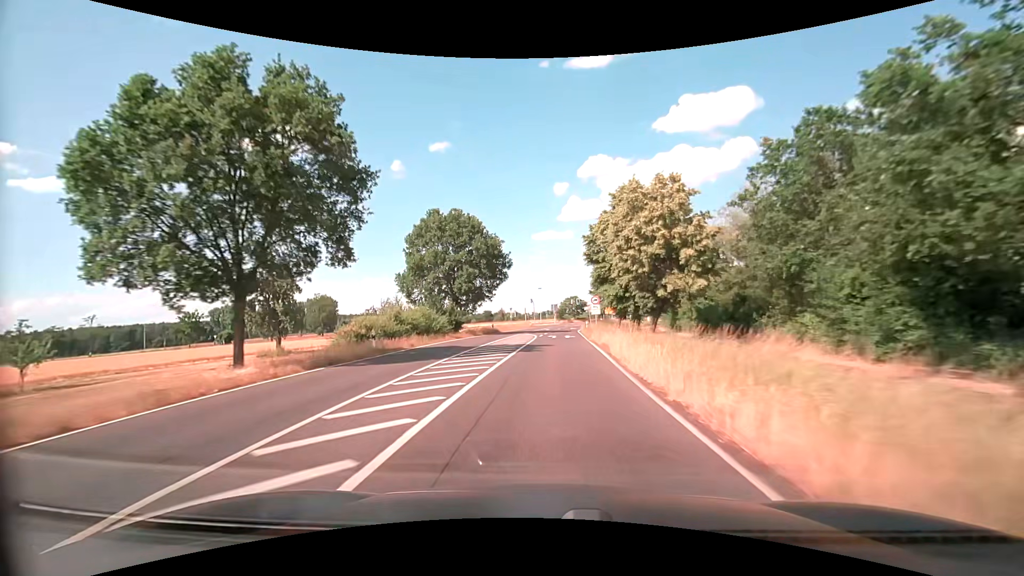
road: primary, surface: asphalt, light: Day
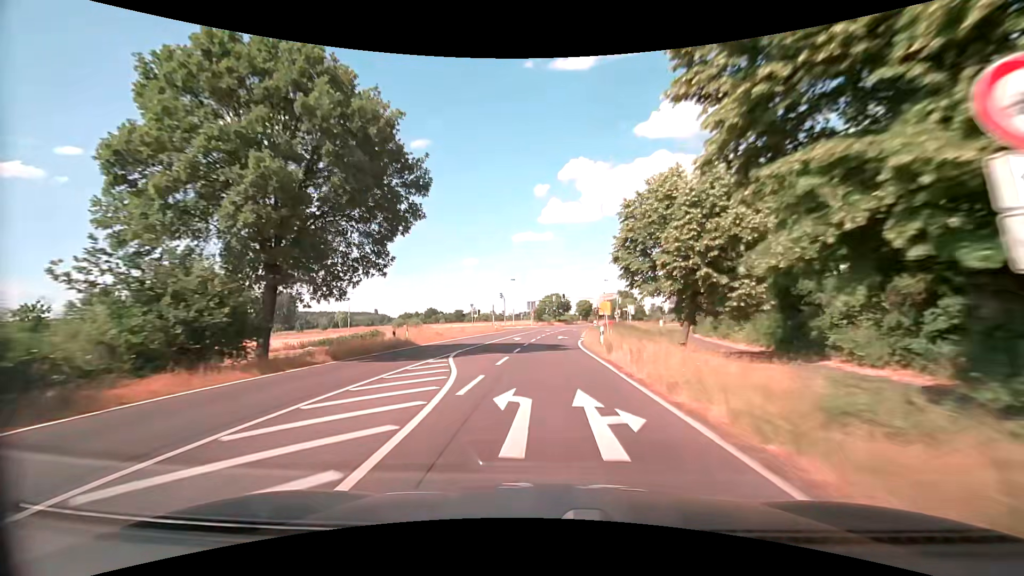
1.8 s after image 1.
(+0.7, +32.4) m; +3°
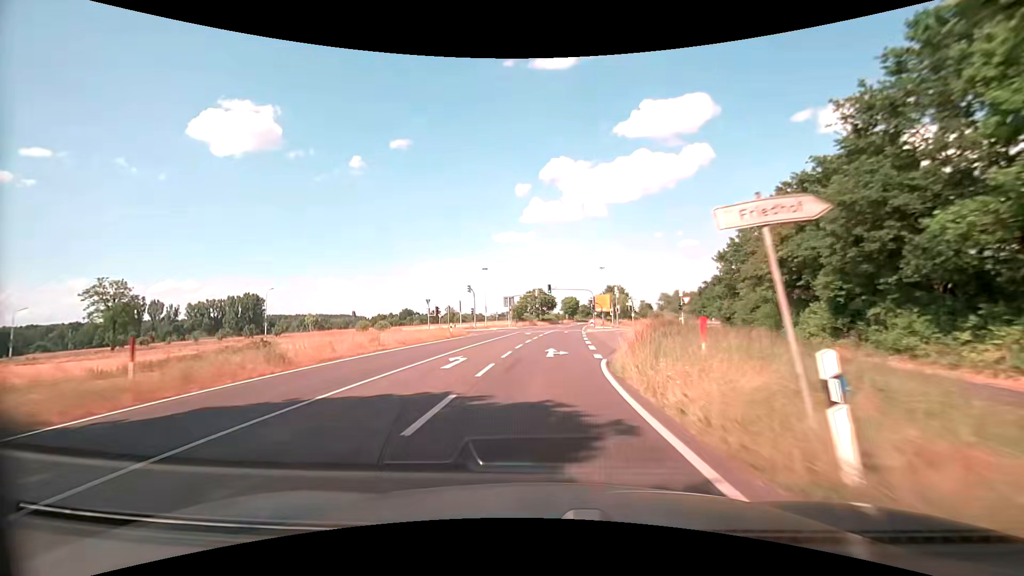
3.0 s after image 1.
(+0.3, +21.6) m; +2°
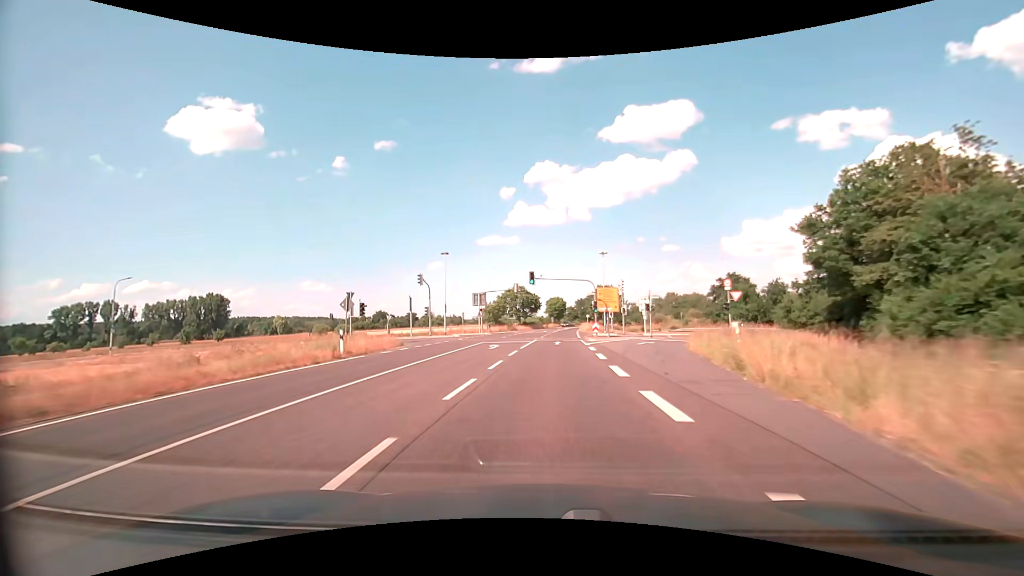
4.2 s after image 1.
(+0.3, +21.6) m; +1°
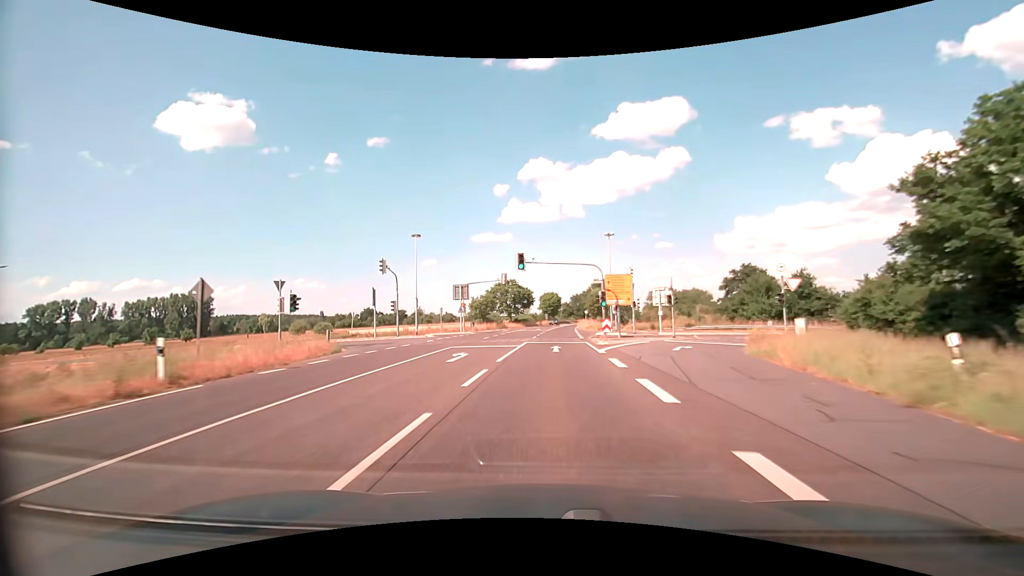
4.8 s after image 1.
(+0.2, +10.8) m; +1°
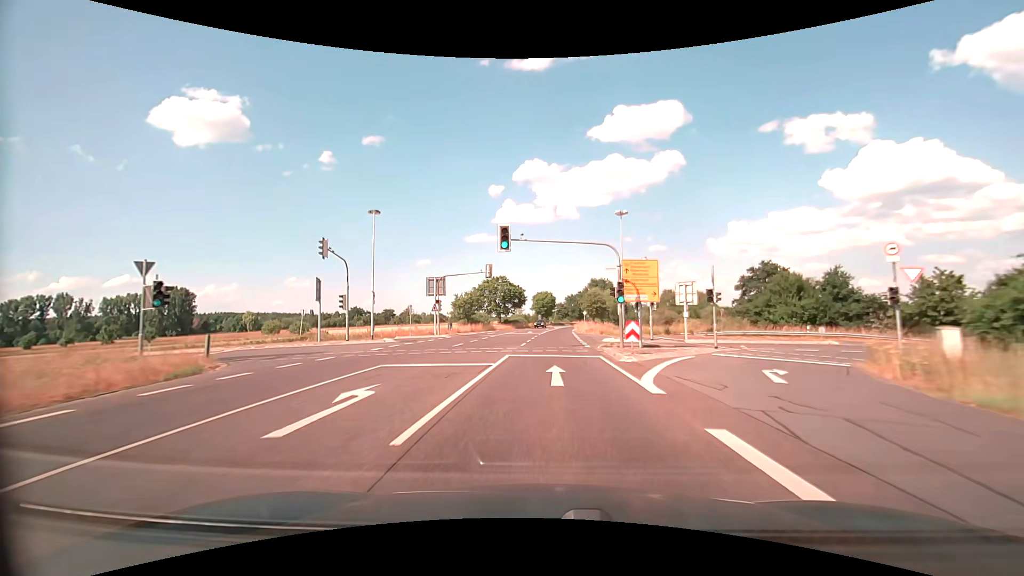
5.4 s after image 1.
(0.0, +10.8) m; +1°
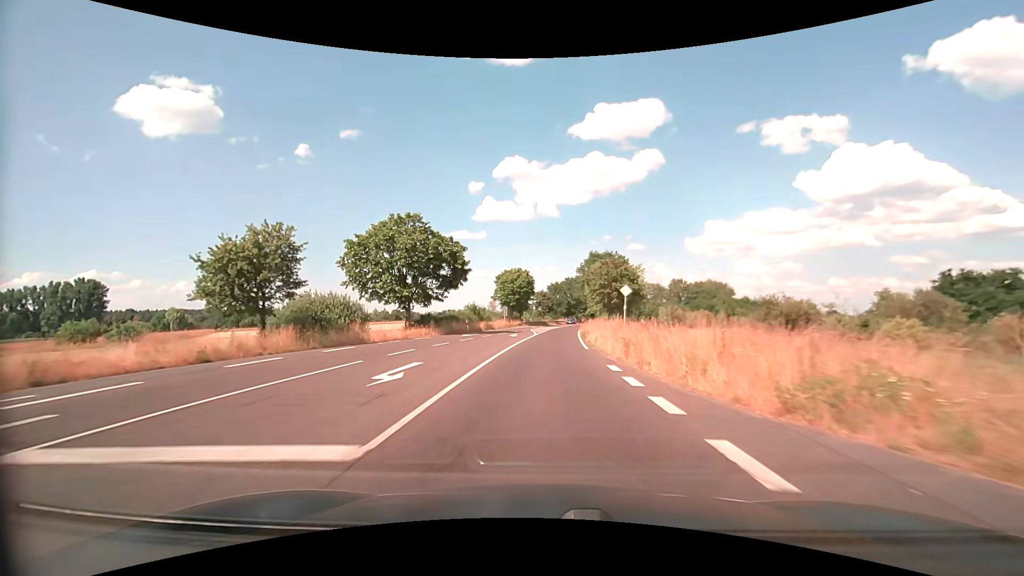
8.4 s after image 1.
(+1.4, +53.9) m; +3°
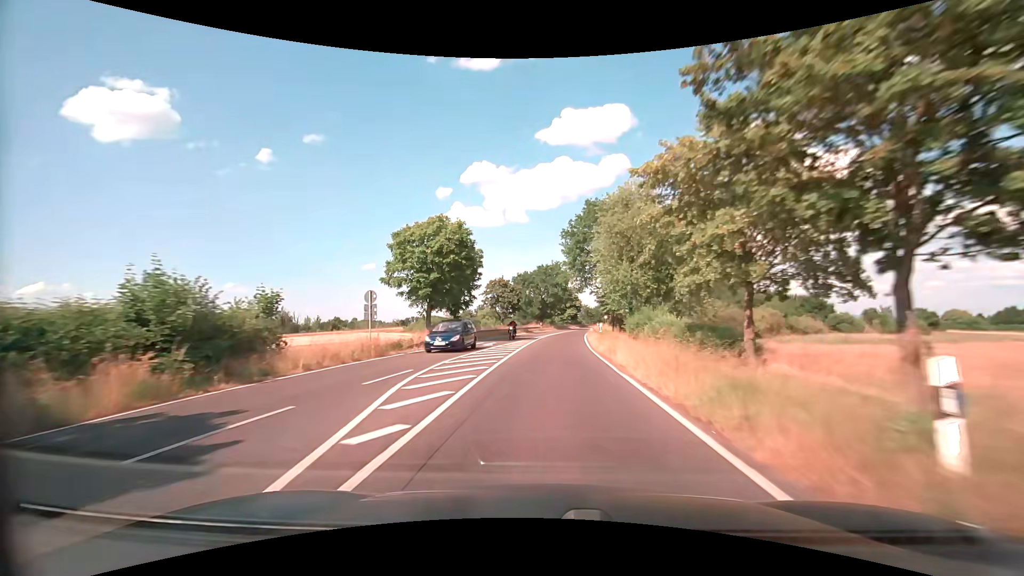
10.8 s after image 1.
(+0.9, +43.1) m; +3°
(0, +10) (0, +20) (+1, +30) (+1, +40) (+2, +50) (+3, +60) (+4, +70) (+5, +80) (+7, +90) (+8, +100) m
